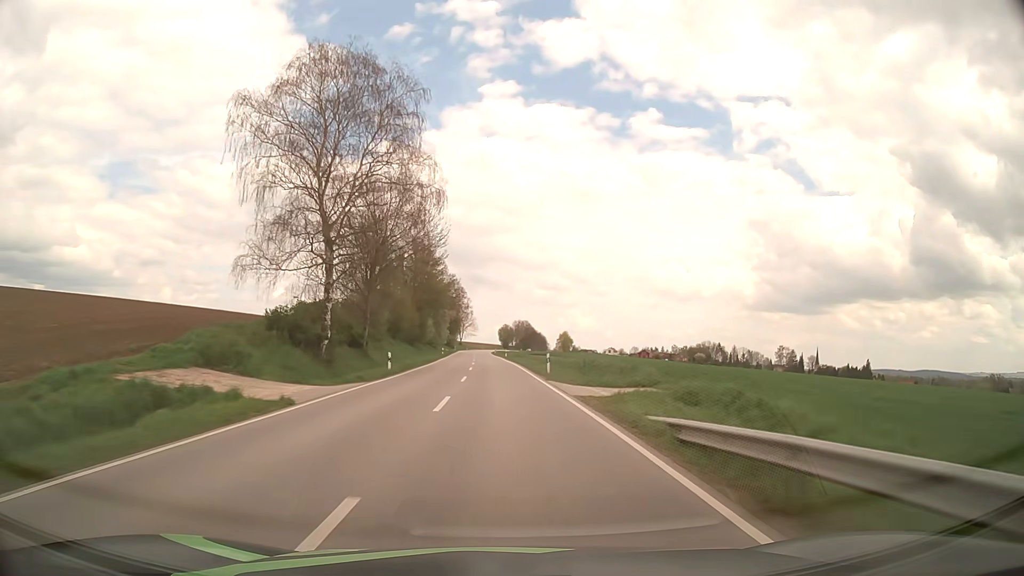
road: secondary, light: Day
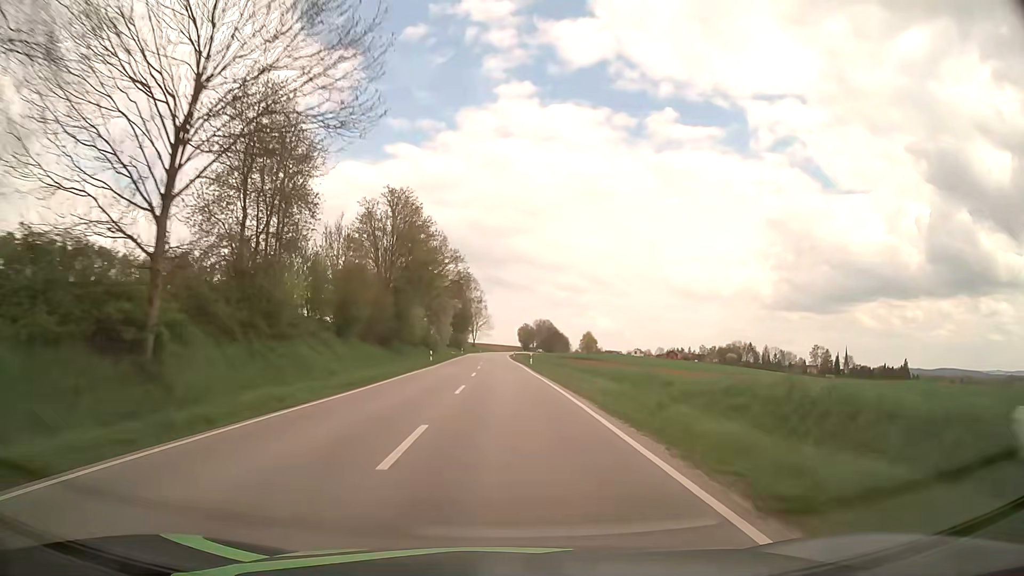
(-0.4, +30.7) m; -2°
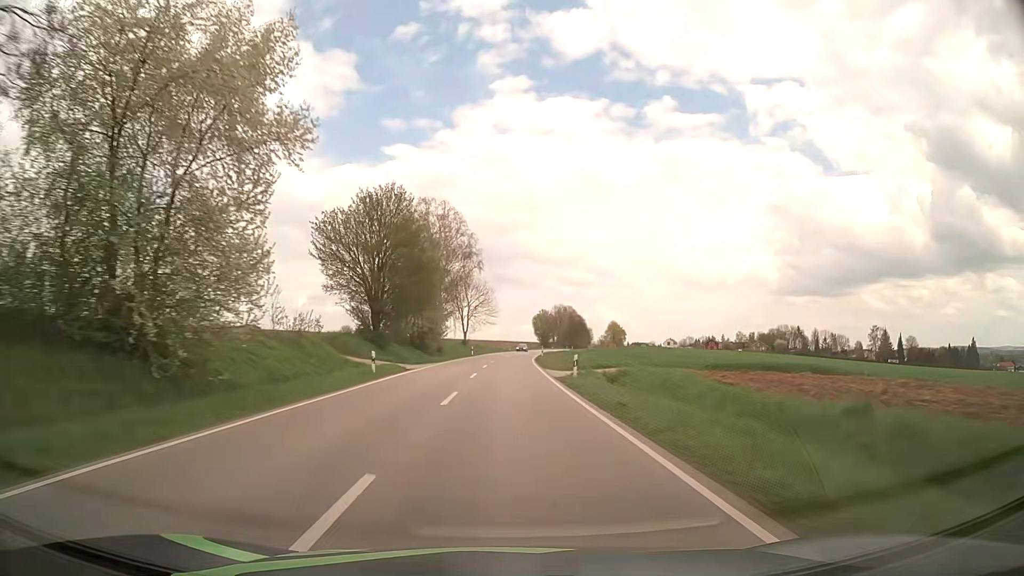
(-0.9, +76.6) m; -1°
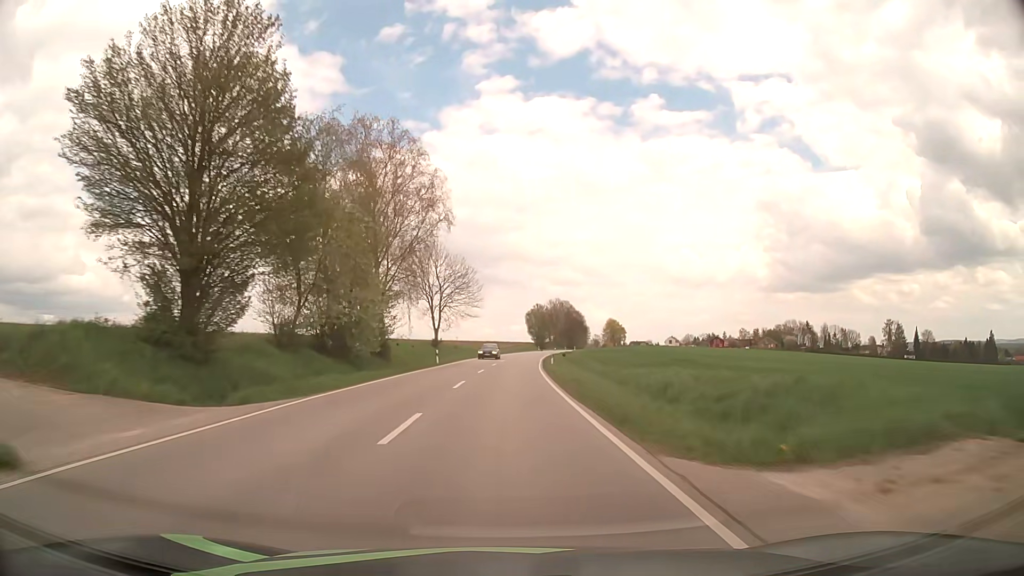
(+0.2, +29.6) m; +1°
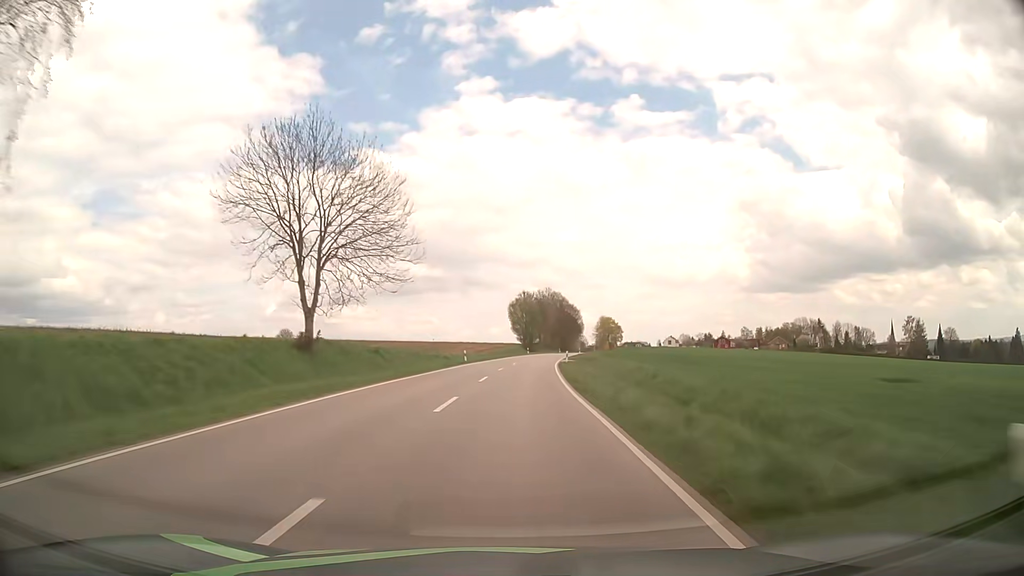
(+0.6, +43.3) m; +1°
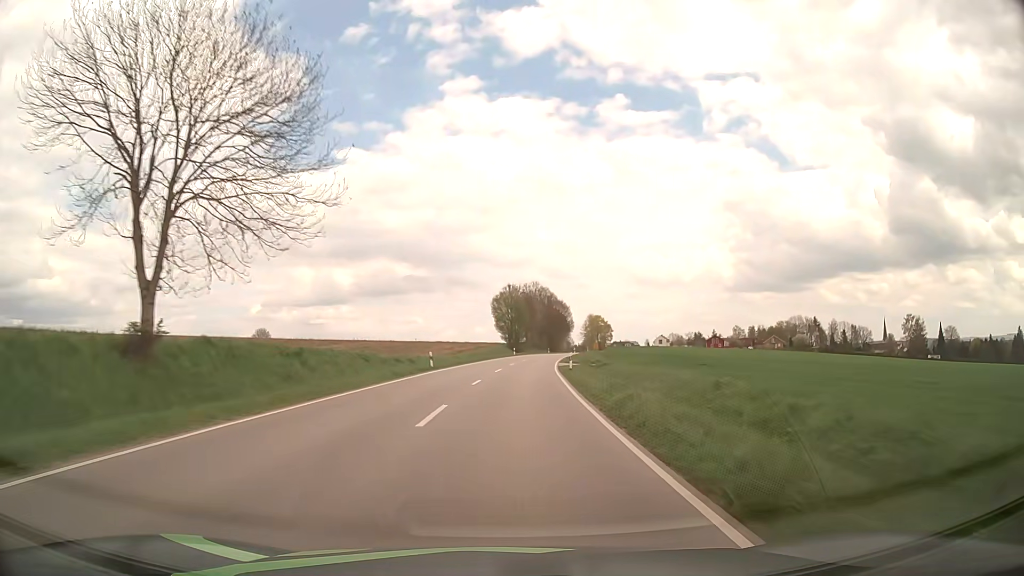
(+0.2, +14.3) m; +1°
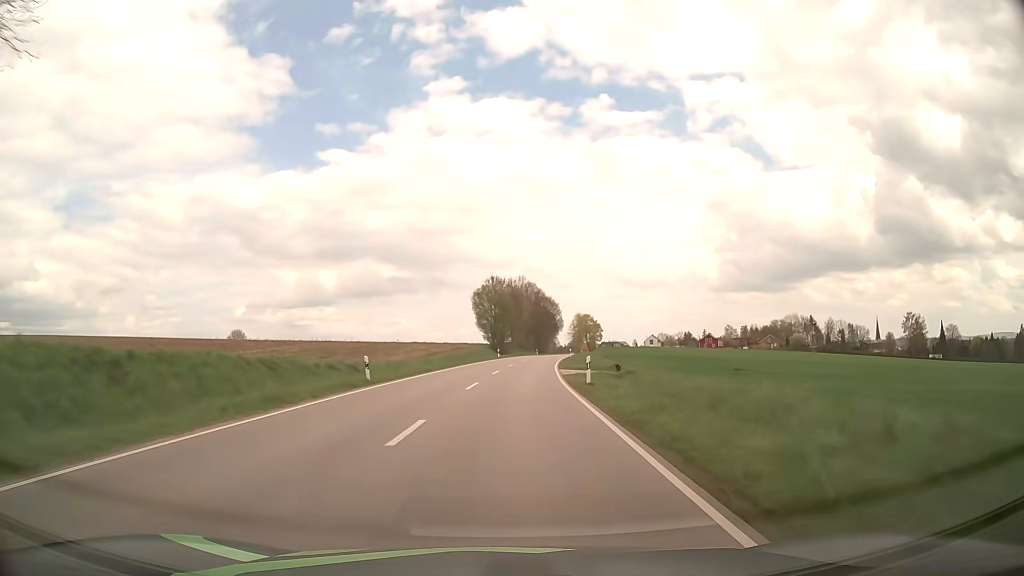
(+0.2, +14.3) m; +1°
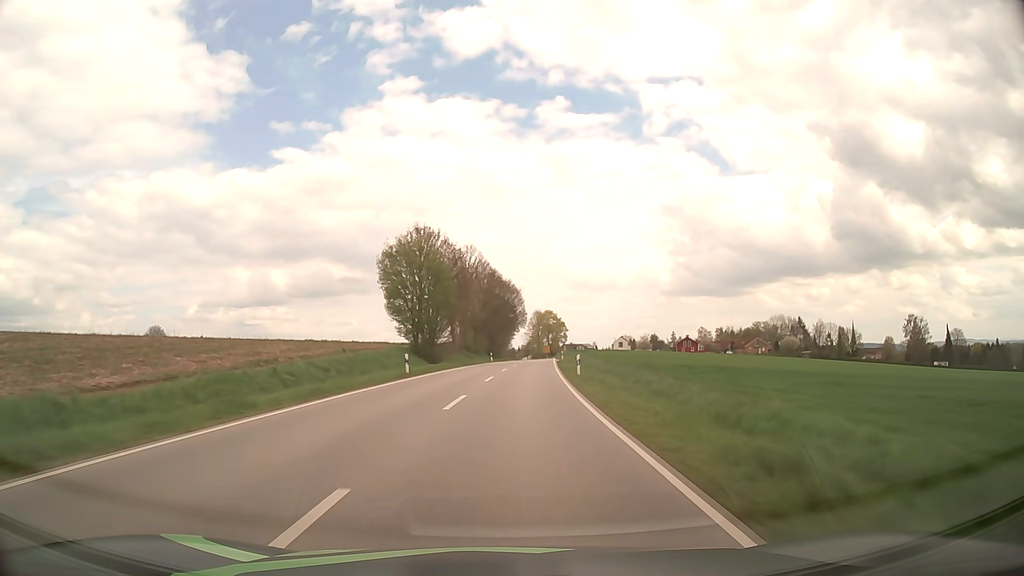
(+1.4, +42.6) m; +4°
(0, +10) (0, +20) (+1, +30) (+1, +40) (+2, +50) (+3, +60) (+3, +70) (+4, +80) (+5, +90) (+5, +100) m
